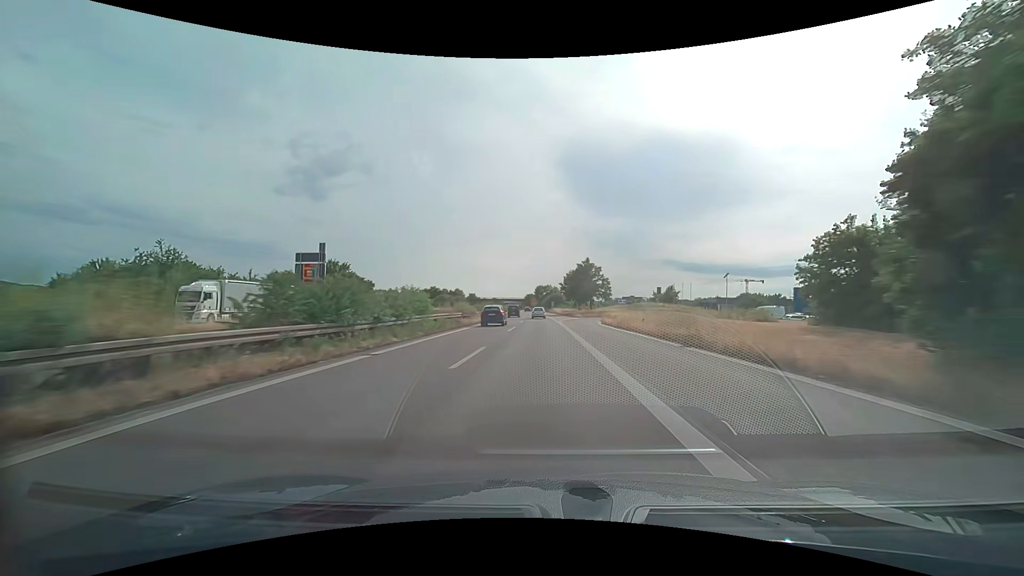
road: trunk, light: Day
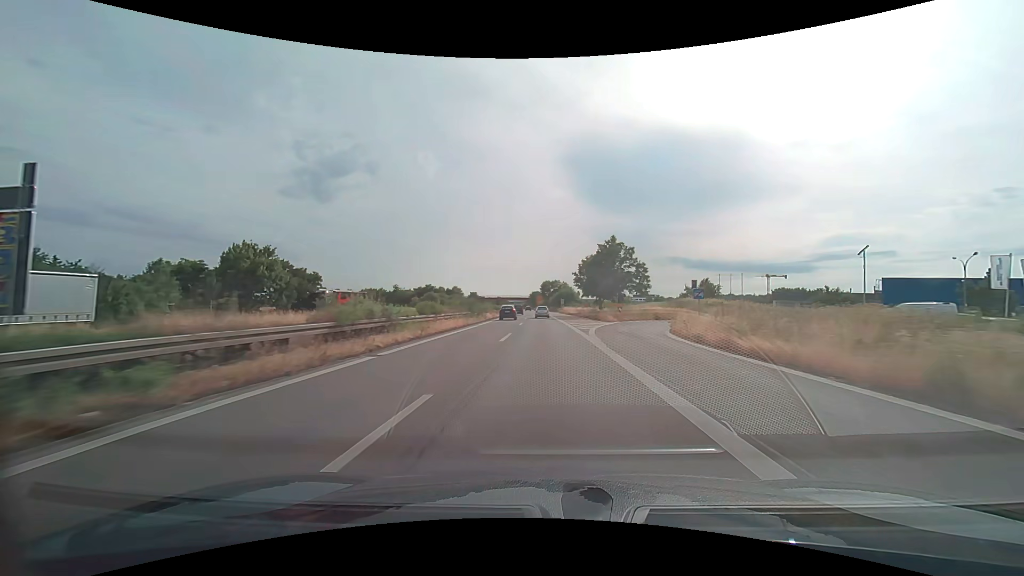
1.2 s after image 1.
(-0.2, +27.6) m; -1°
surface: asphalt
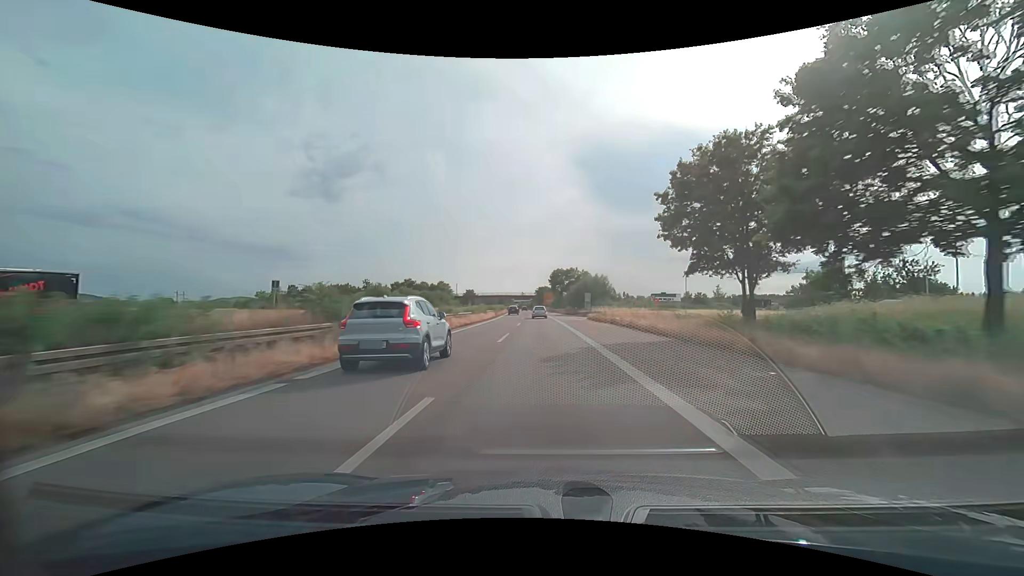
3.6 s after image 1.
(-0.4, +54.2) m; -1°
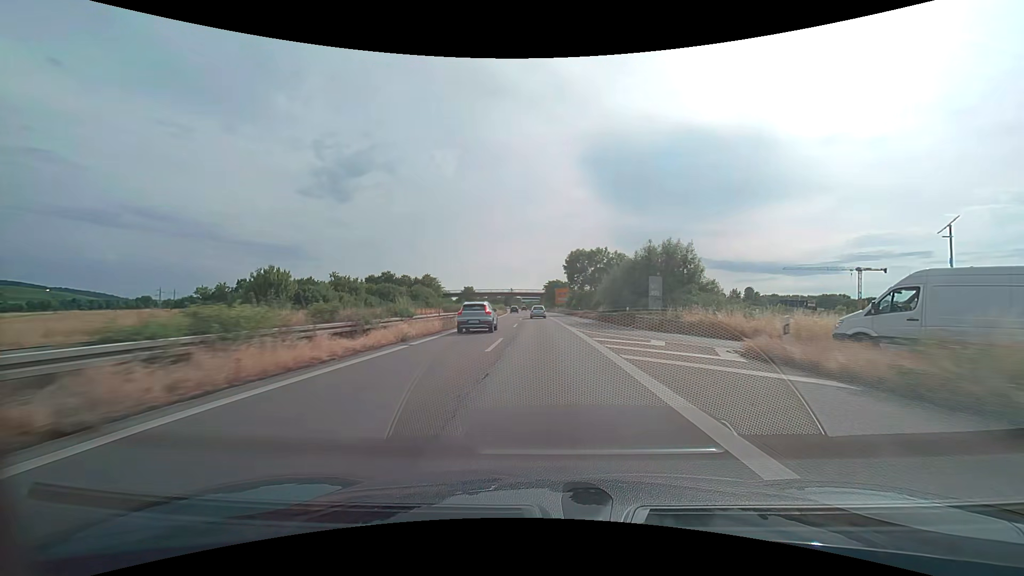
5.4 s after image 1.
(-0.5, +40.2) m; -1°
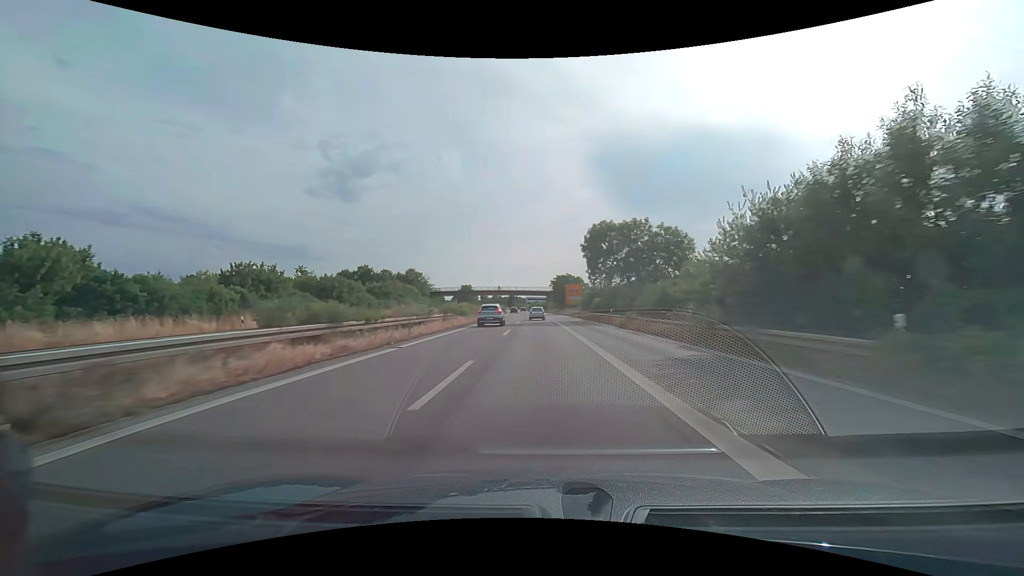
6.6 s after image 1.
(-0.2, +26.5) m; -1°
(0, +10) (0, +20) (0, +30) (-1, +40) (-1, +50) (-1, +60) (-2, +70) (-2, +80) (-2, +90) (-3, +100) m
